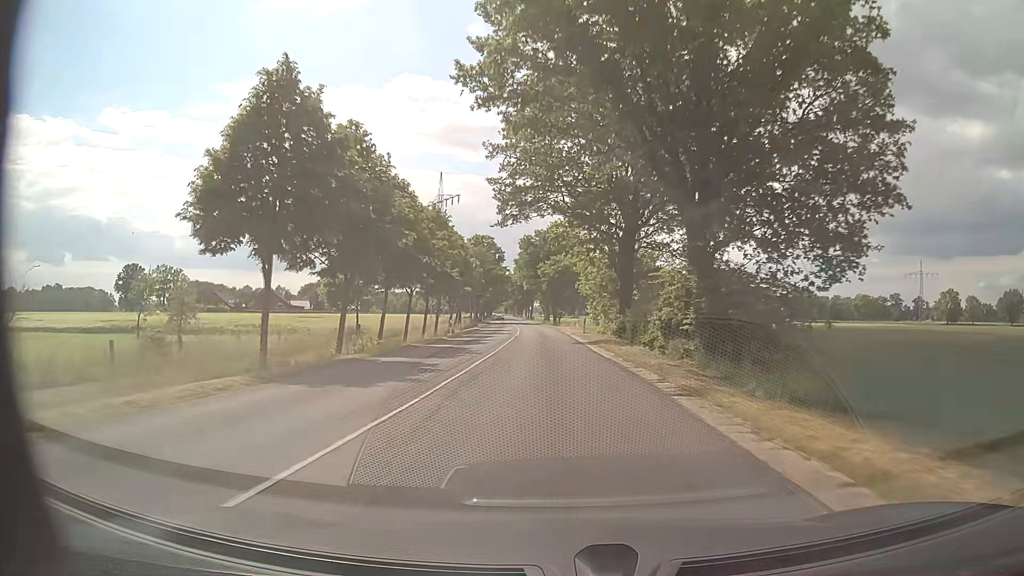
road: secondary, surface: asphalt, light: Day
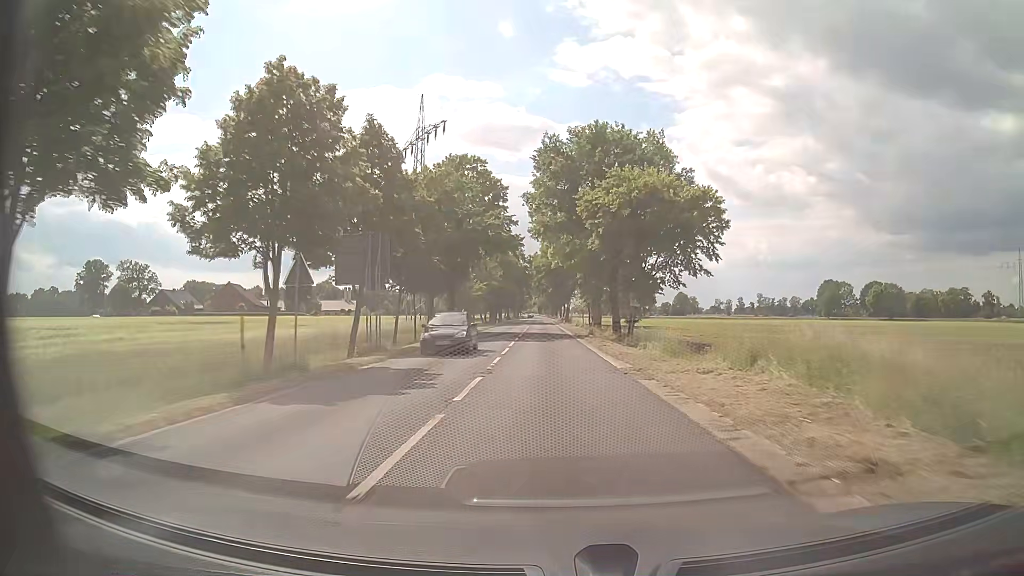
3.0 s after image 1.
(-1.5, +55.4) m; -3°
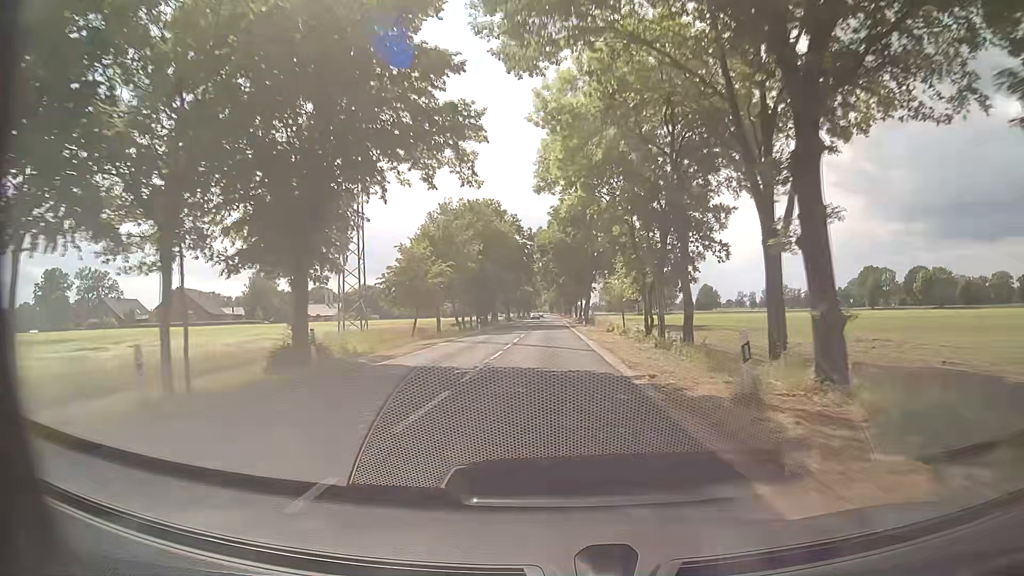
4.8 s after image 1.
(-0.2, +33.3) m; -1°
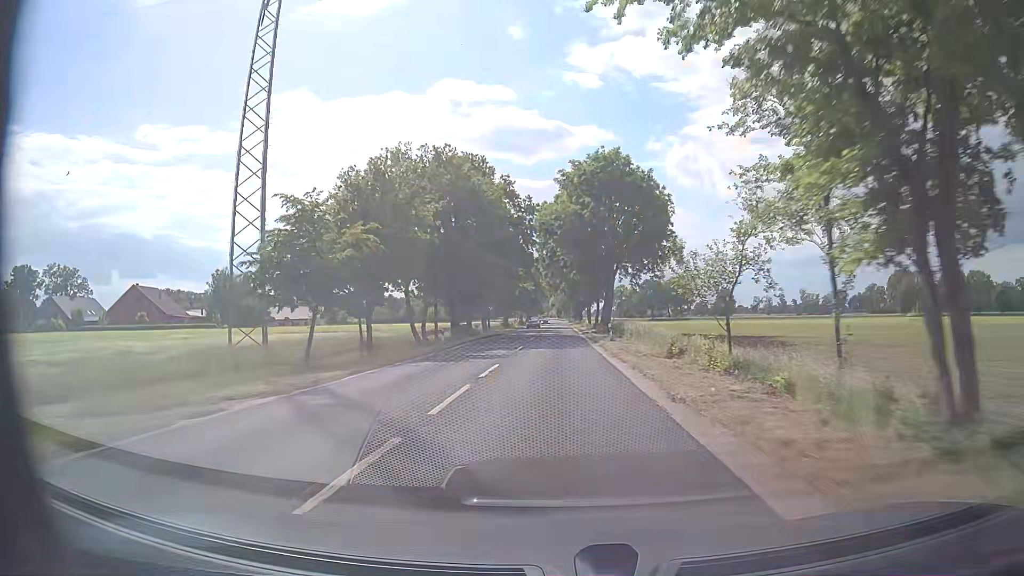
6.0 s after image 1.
(-0.3, +22.2) m; -1°
